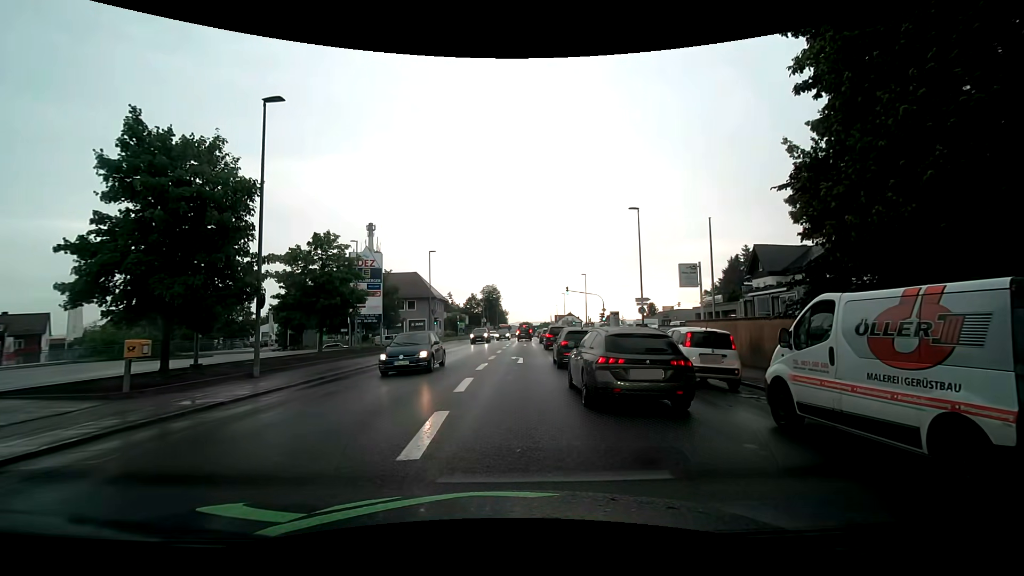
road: tertiary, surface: asphalt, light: Day
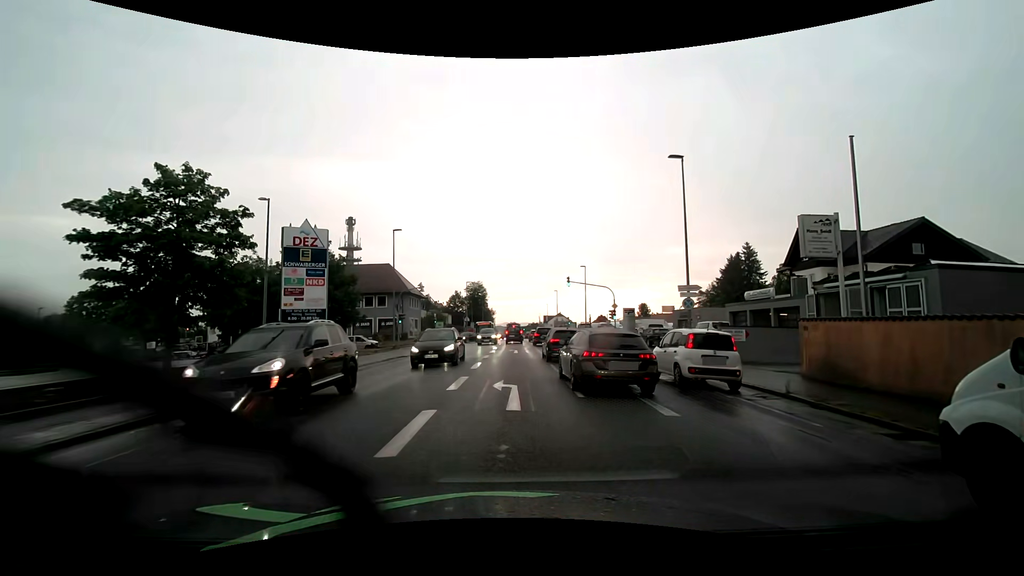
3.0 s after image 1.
(+0.2, +12.0) m; +1°
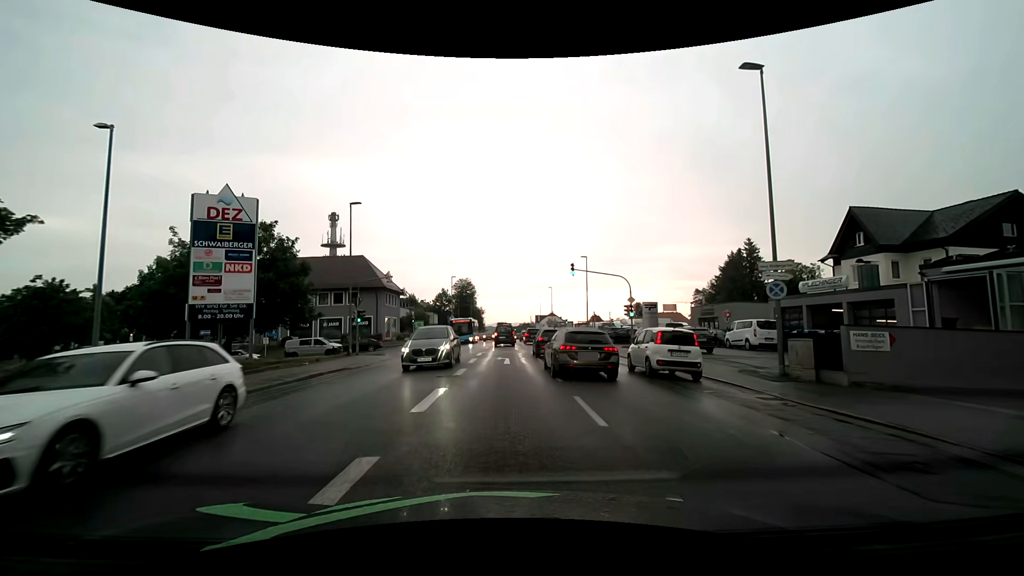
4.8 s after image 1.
(+0.1, +9.2) m; +2°
